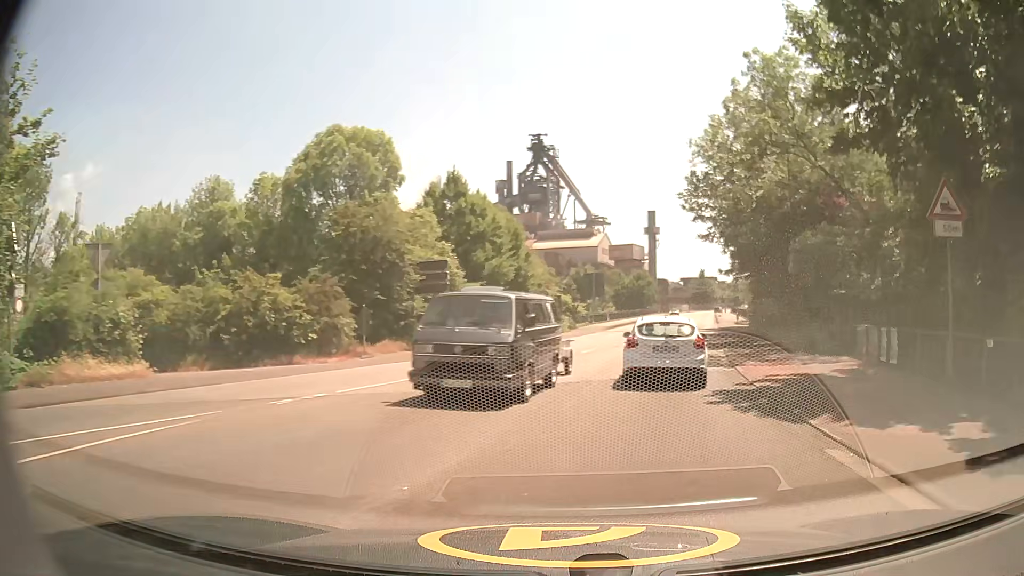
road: secondary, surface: asphalt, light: Day
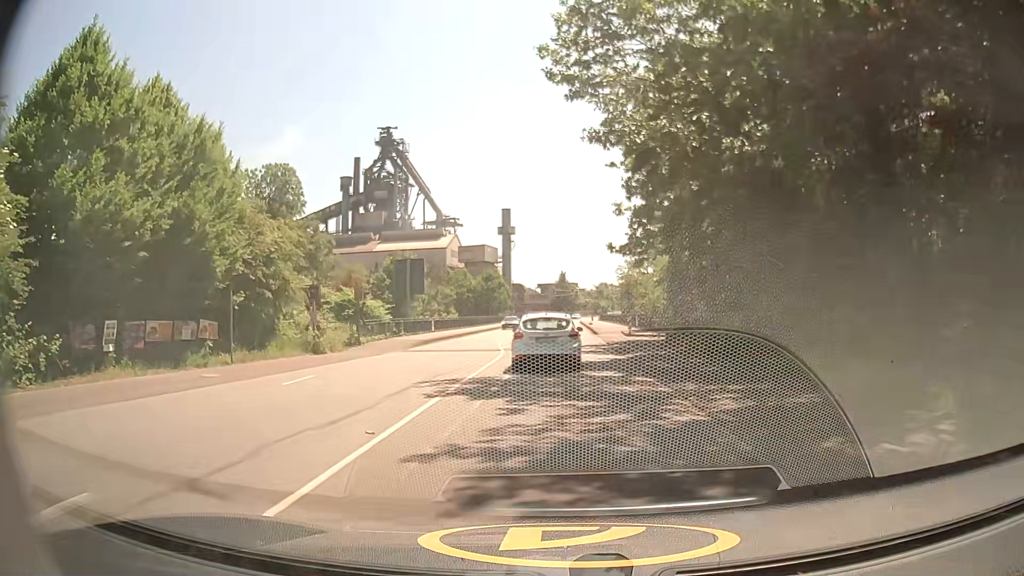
(+4.2, +26.2) m; +11°
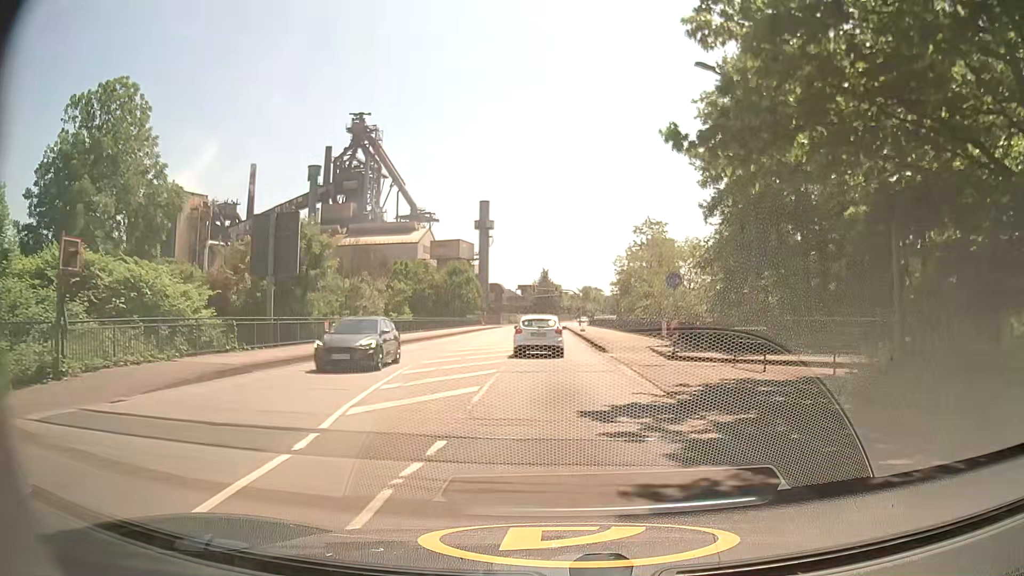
(+0.5, +23.3) m; +3°
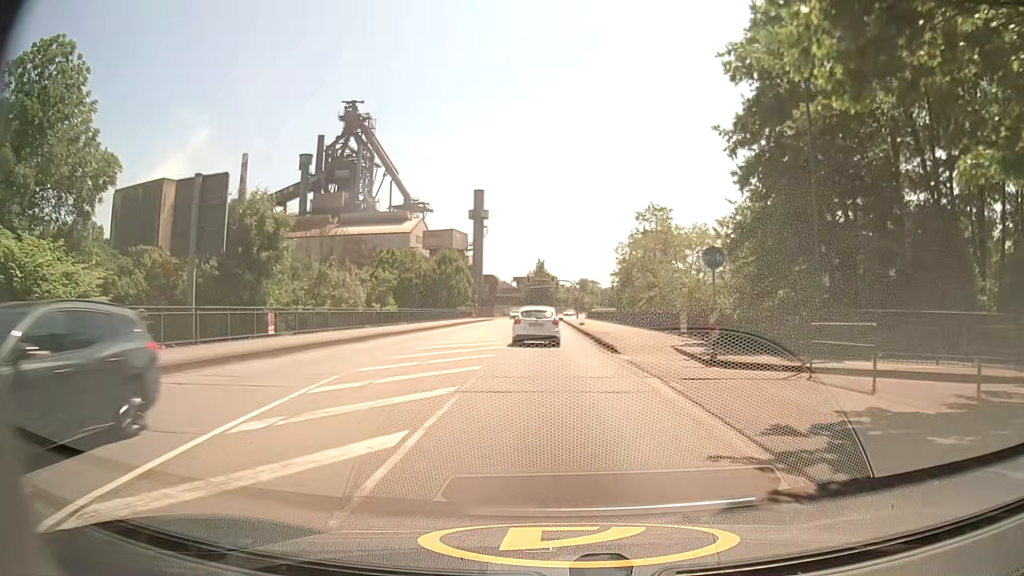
(0.0, +6.6) m; 0°
